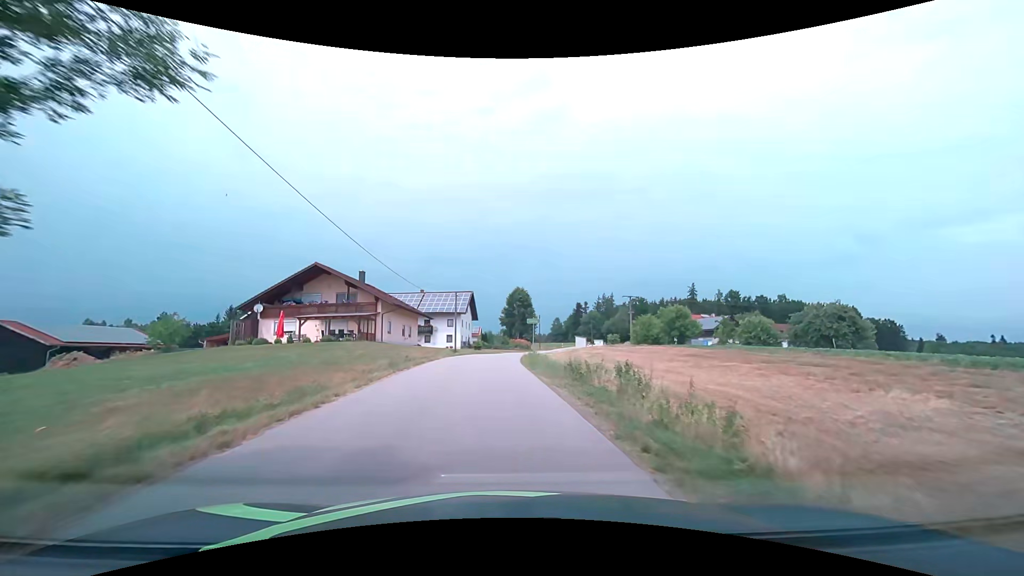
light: Day
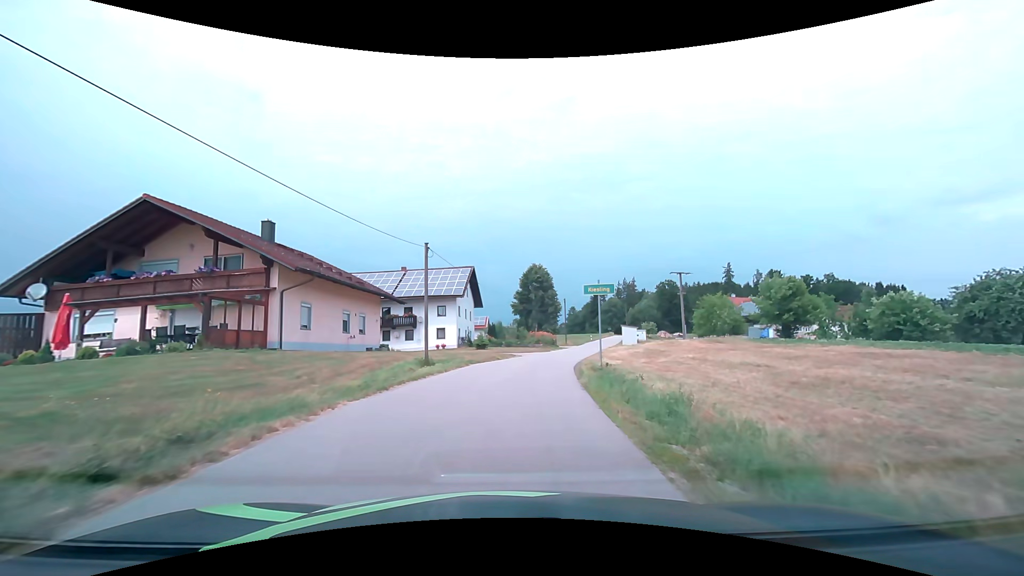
(-0.6, +23.1) m; -1°
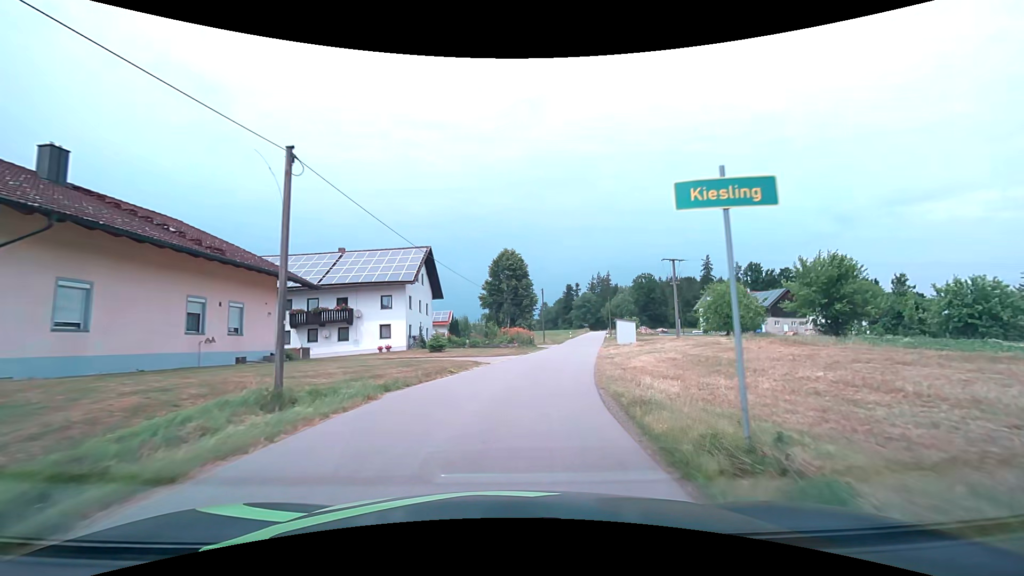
(+0.3, +11.6) m; +3°
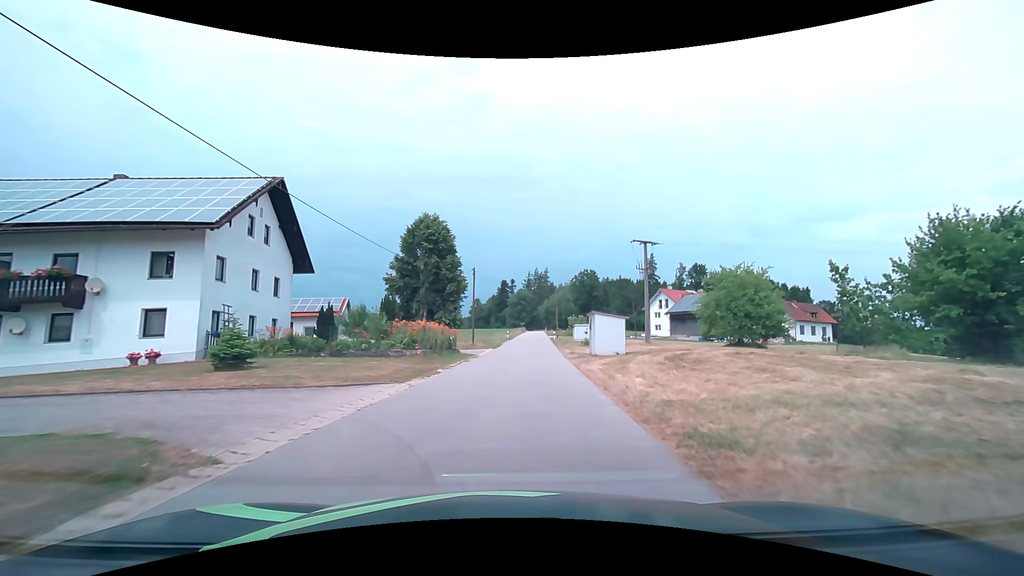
(+1.2, +18.1) m; +8°
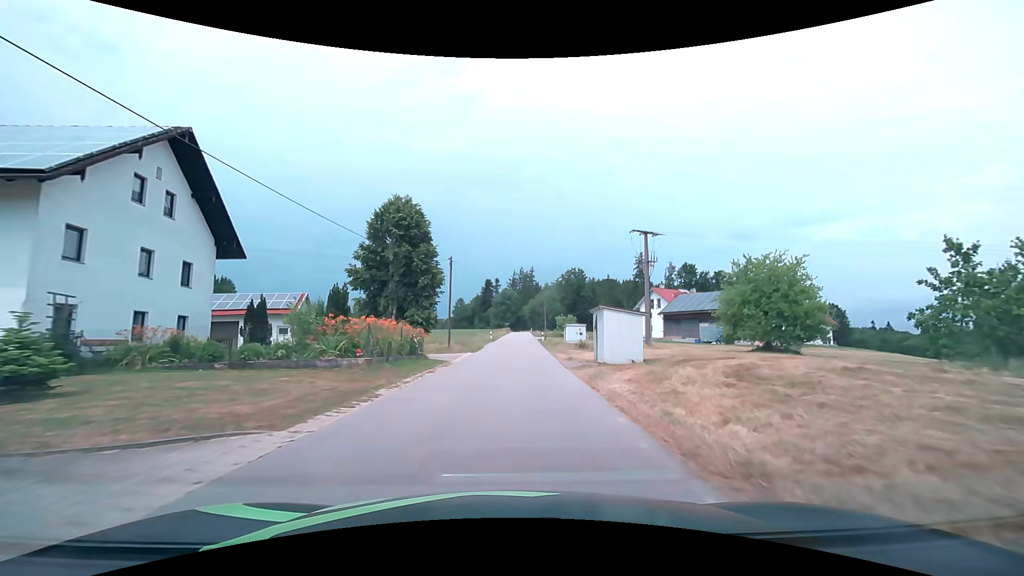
(+0.1, +6.3) m; +2°
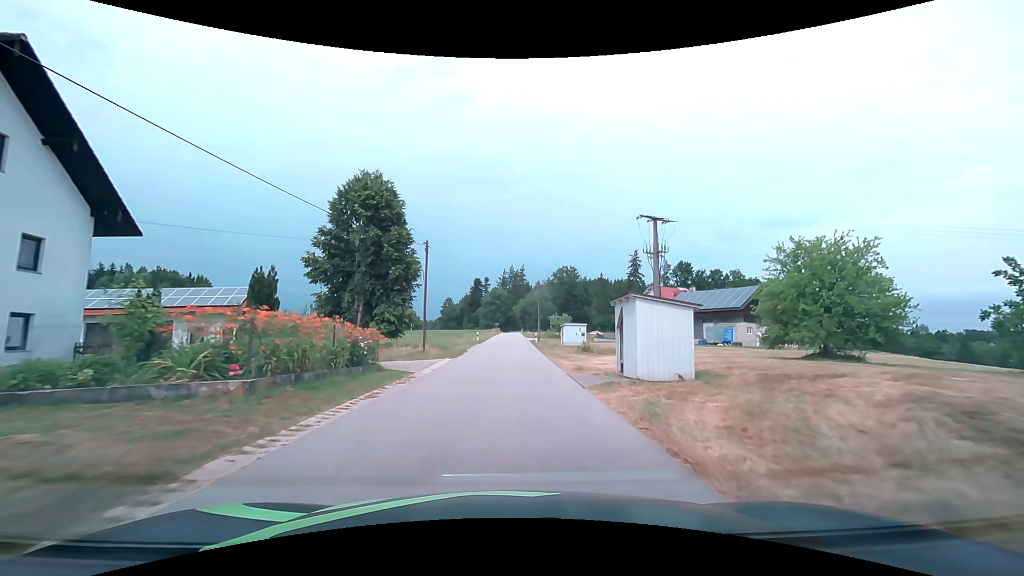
(+0.1, +6.4) m; +1°
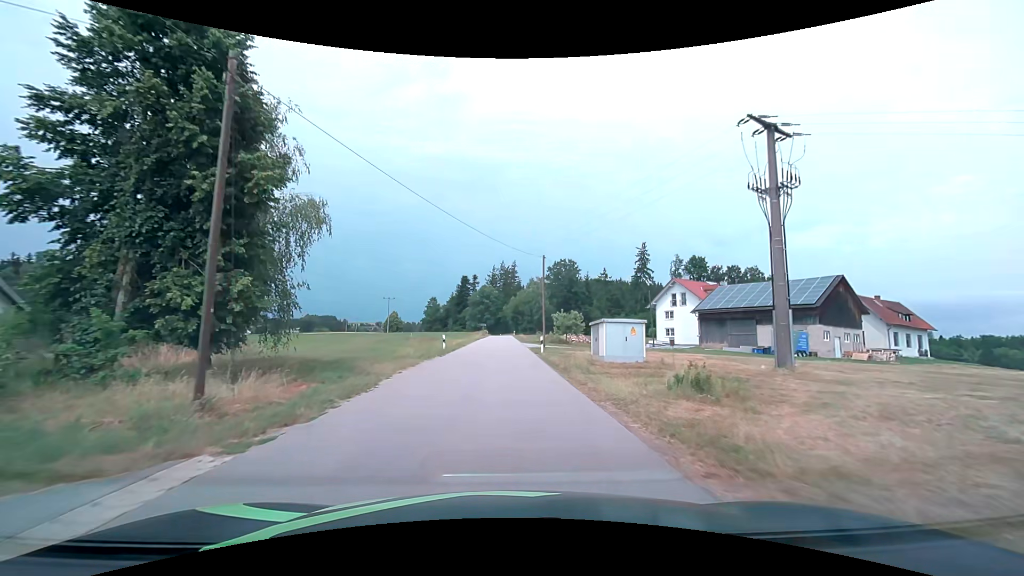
(+0.2, +20.0) m; +1°
(0, +10) (0, +20) (0, +30) (0, +40) (0, +50) (0, +60) (0, +70) (0, +80) (0, +90) (0, +100) m
